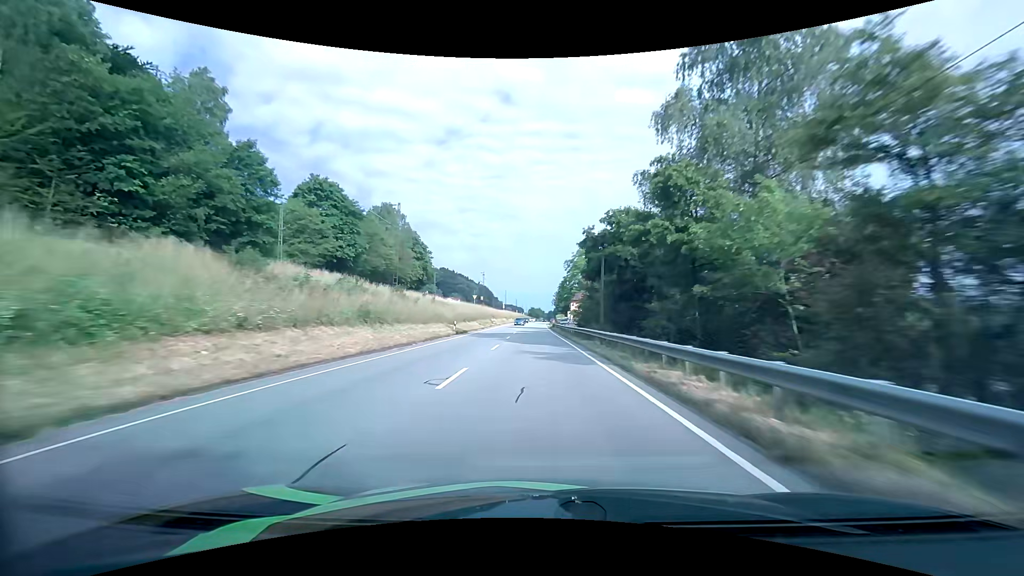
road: primary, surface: asphalt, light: Day
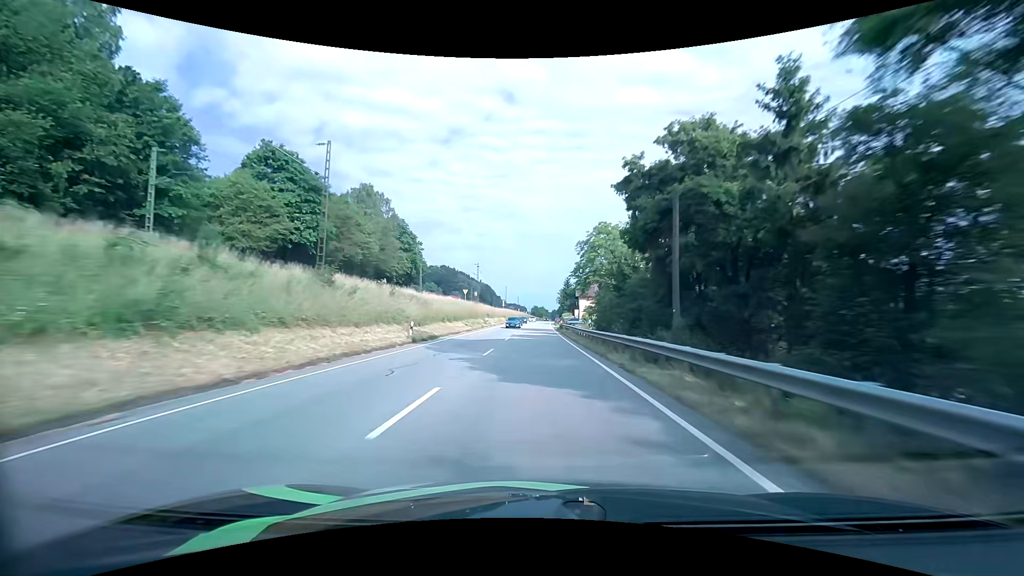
(-0.1, +15.9) m; 0°
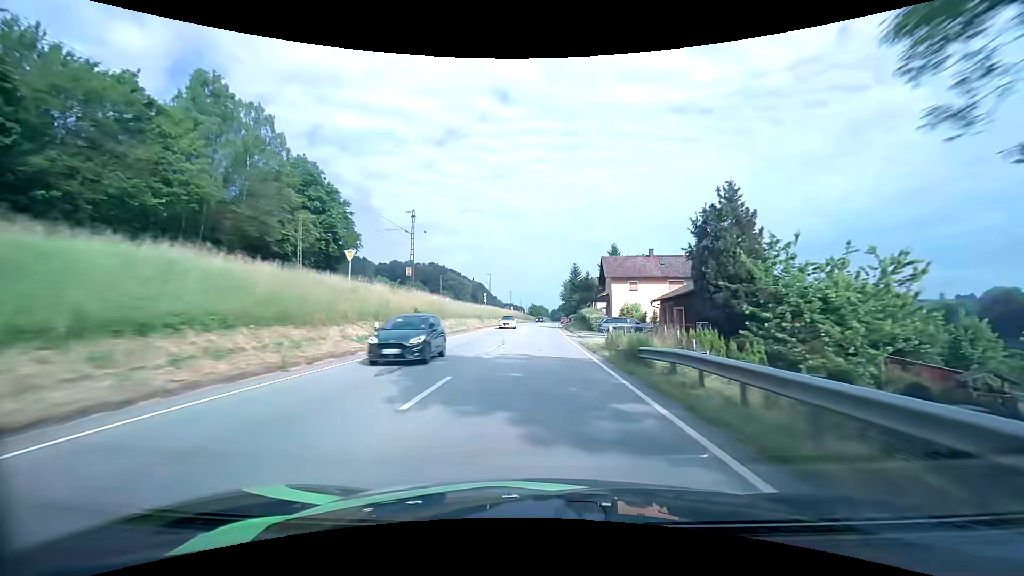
(-0.3, +47.4) m; 0°
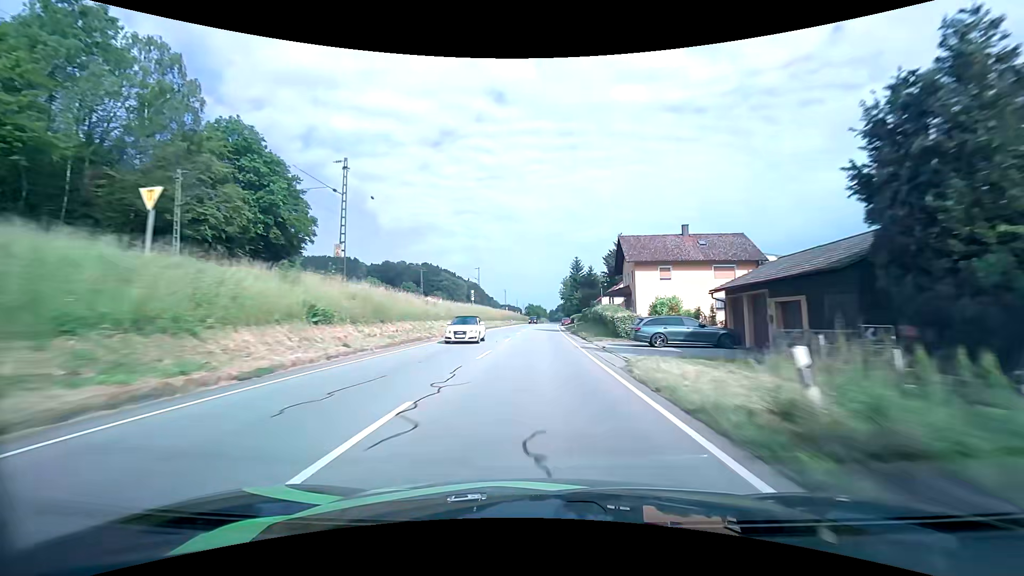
(+0.1, +15.6) m; +1°
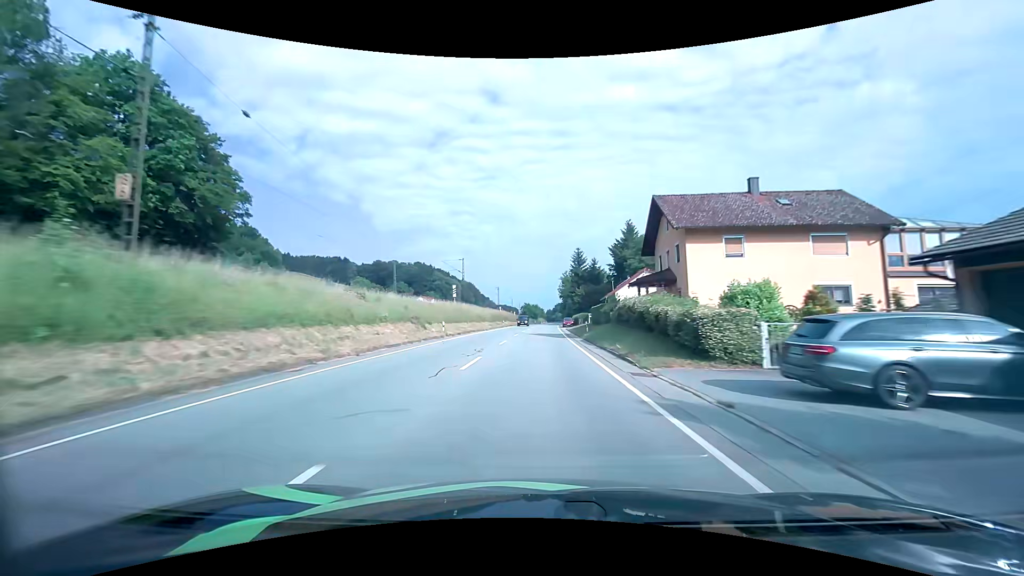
(+0.1, +15.5) m; 0°
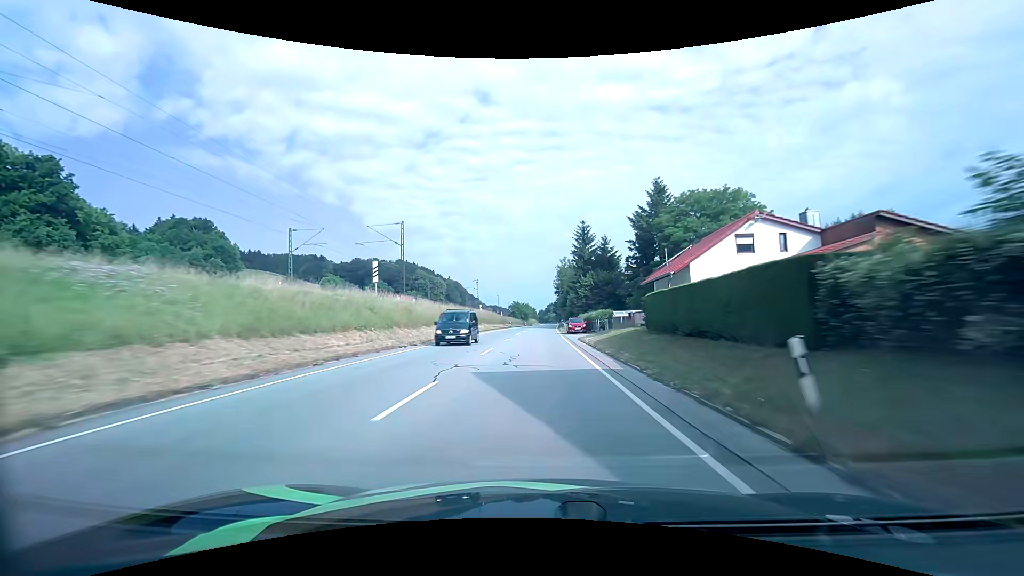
(+0.3, +30.7) m; +1°
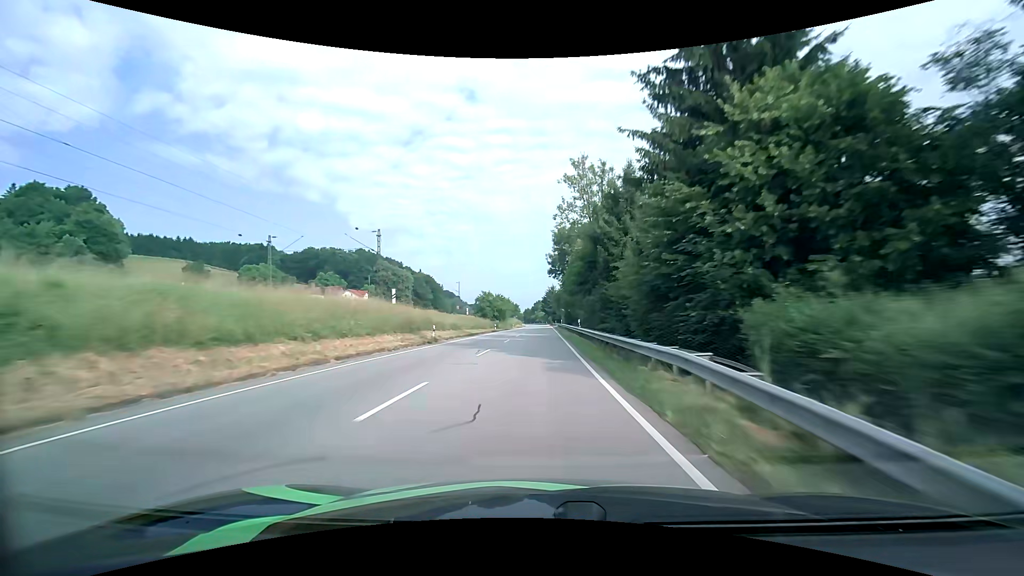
(+1.1, +61.1) m; +2°
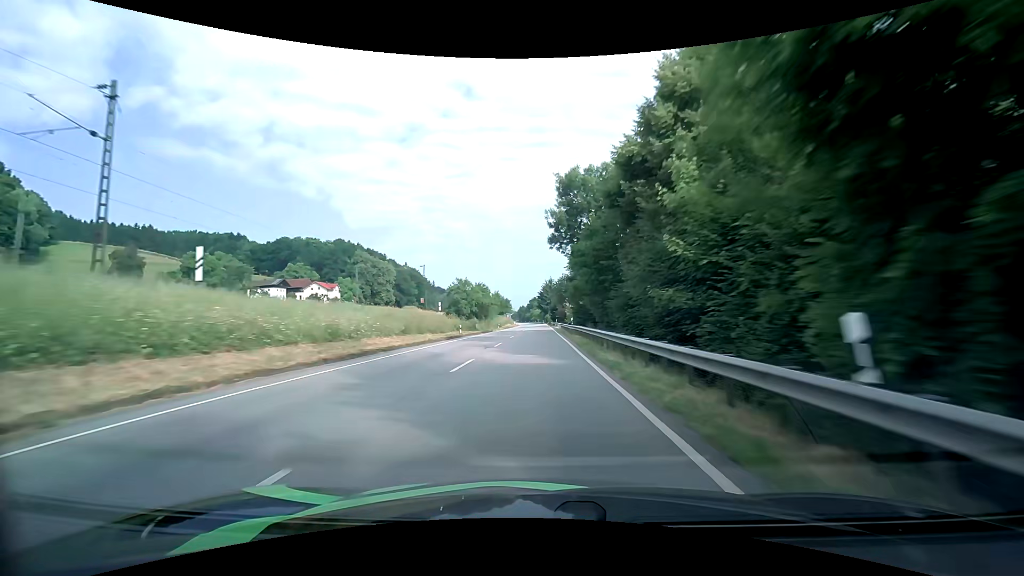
(+0.2, +30.7) m; 0°
(0, +10) (0, +20) (0, +30) (0, +40) (0, +50) (0, +60) (0, +70) (+1, +80) (+1, +90) (+1, +100) m
